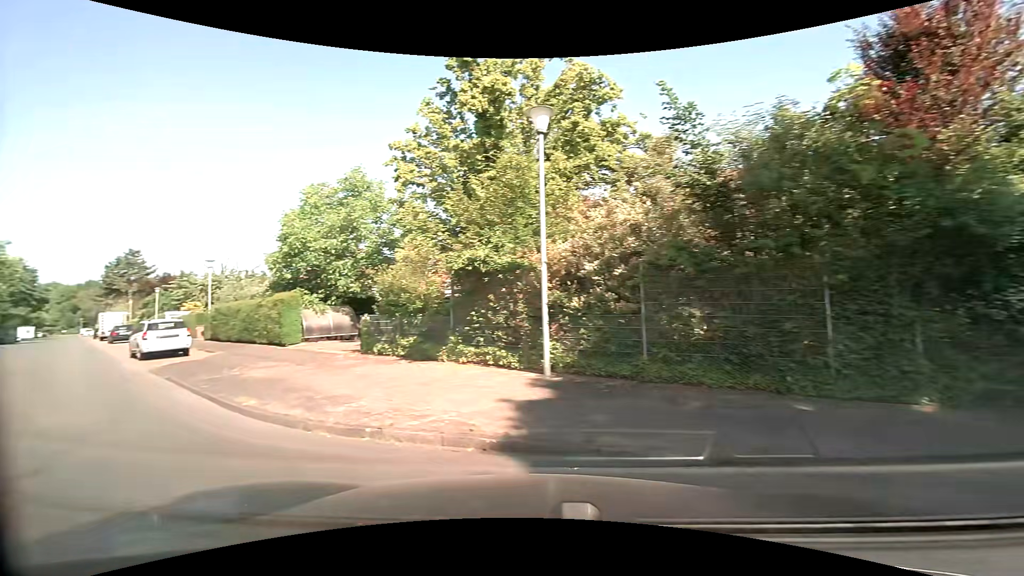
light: Day
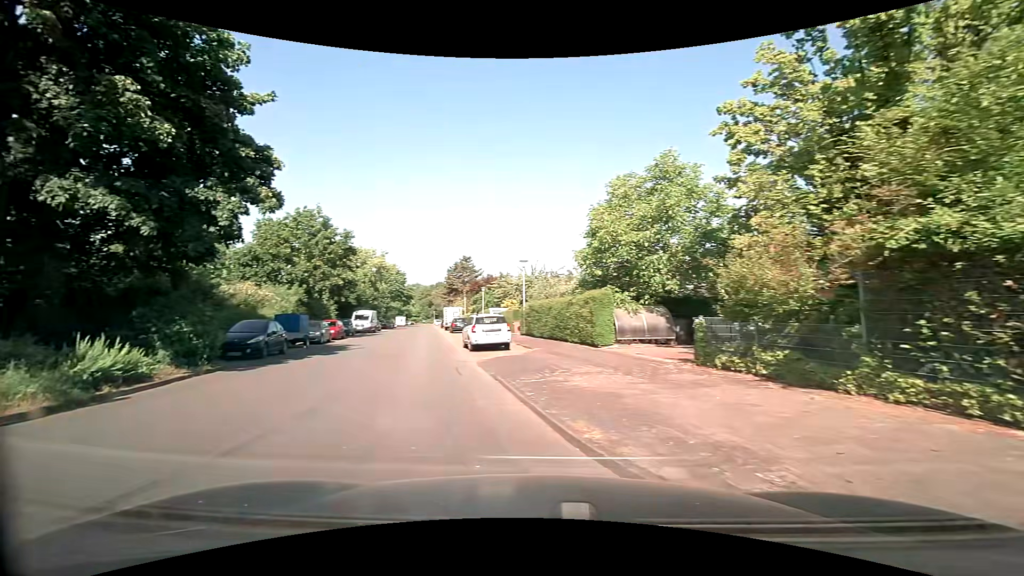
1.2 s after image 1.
(-0.9, +3.0) m; -34°
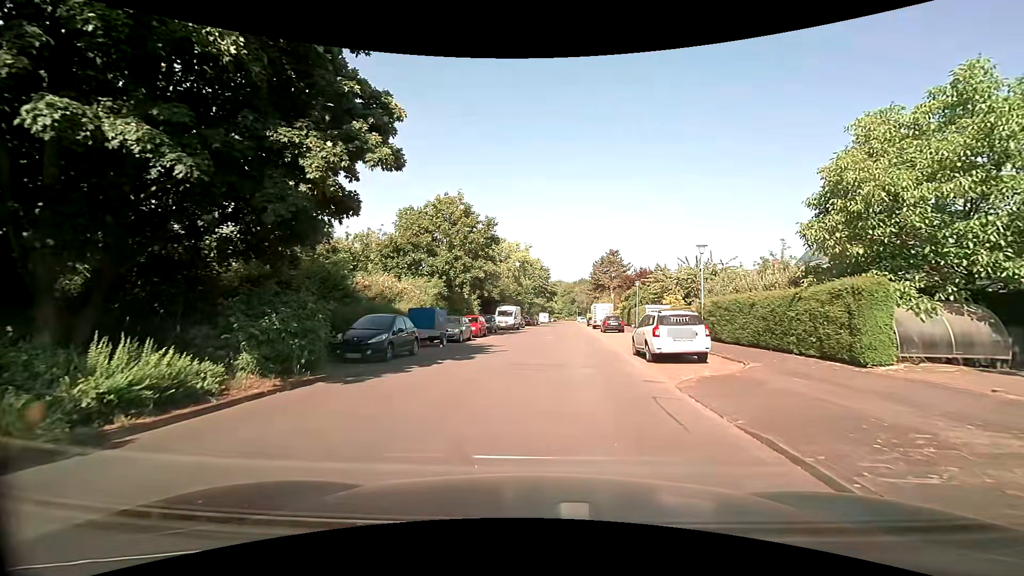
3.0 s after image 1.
(-1.3, +5.3) m; -17°
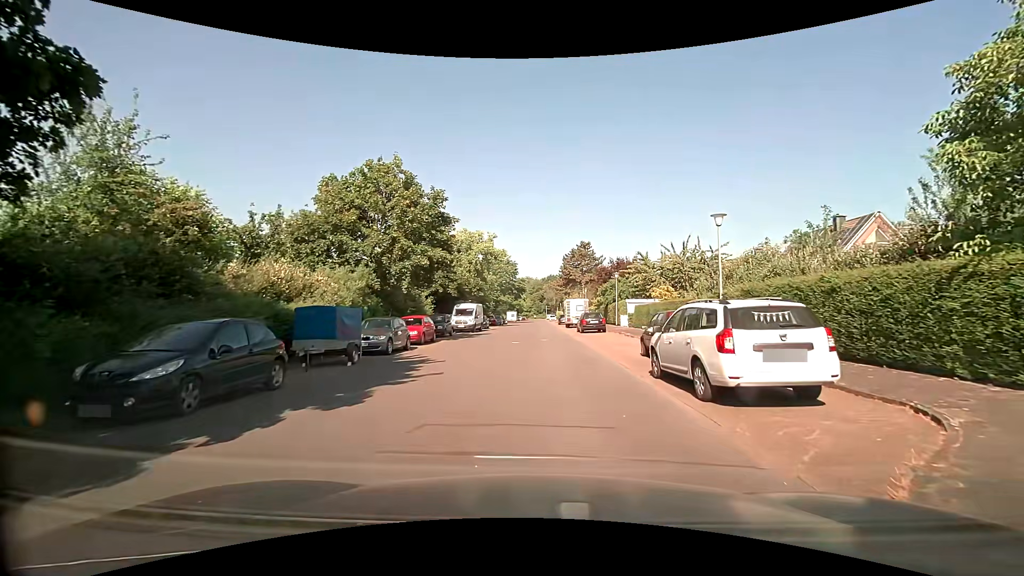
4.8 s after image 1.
(+0.2, +7.7) m; +2°
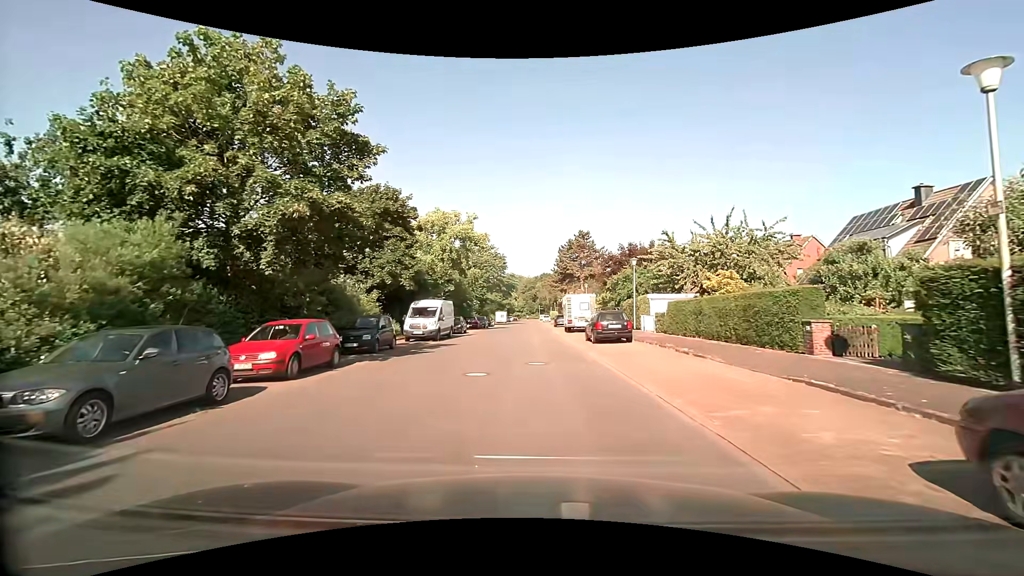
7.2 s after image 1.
(+0.4, +12.3) m; +2°
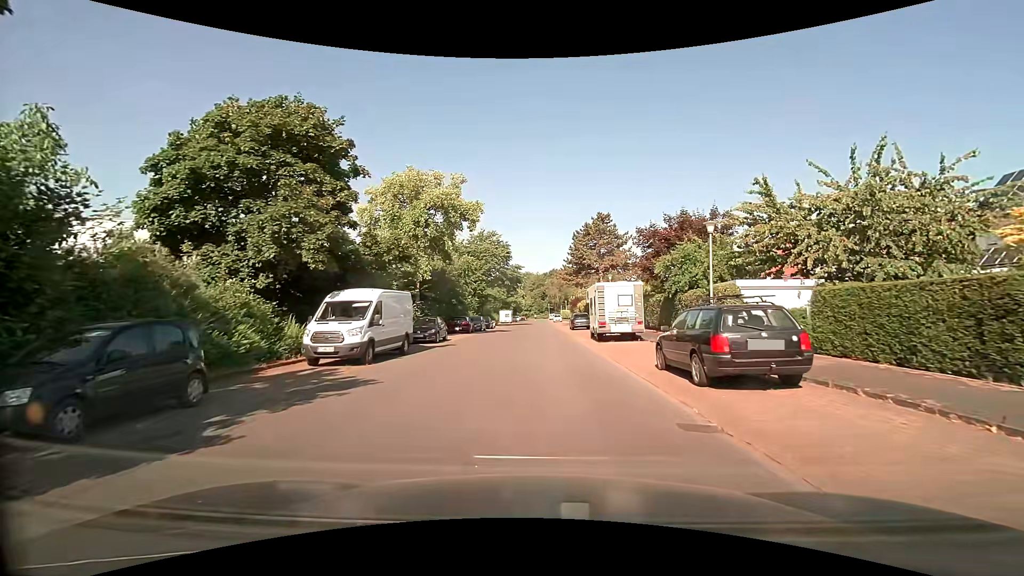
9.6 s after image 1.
(-0.1, +13.5) m; -1°
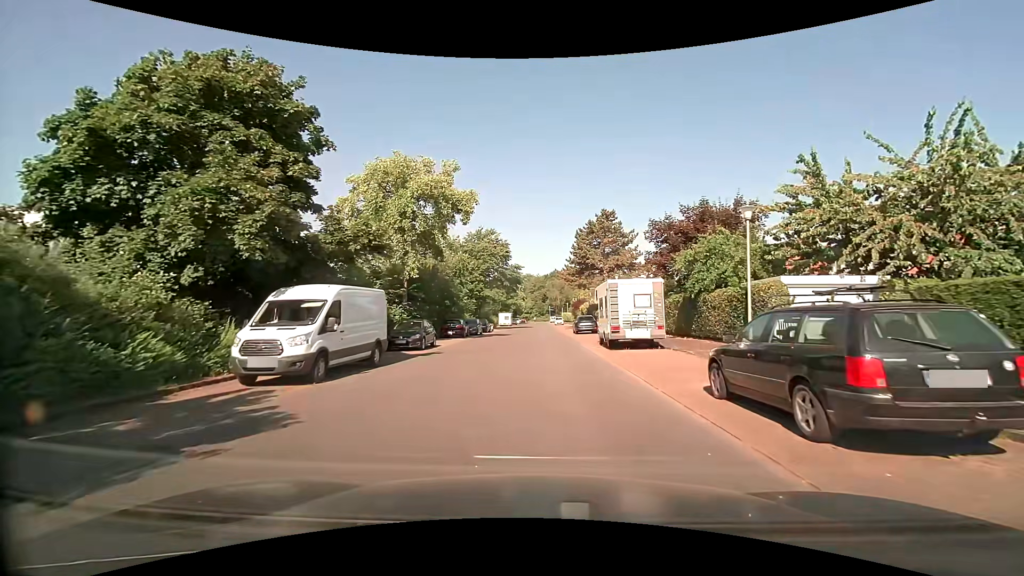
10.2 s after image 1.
(0.0, +3.7) m; 0°
(0, +10) (0, +20) (0, +30) (0, +40) (0, +50) (0, +60) (+1, +70) (+1, +80) (+1, +90) (+1, +100) m
